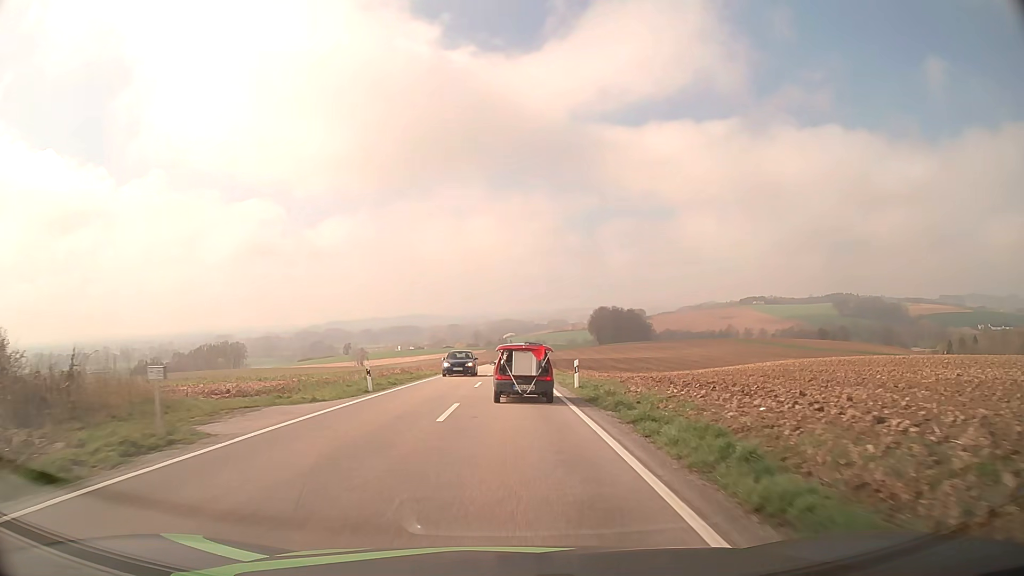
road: tertiary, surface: asphalt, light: Day
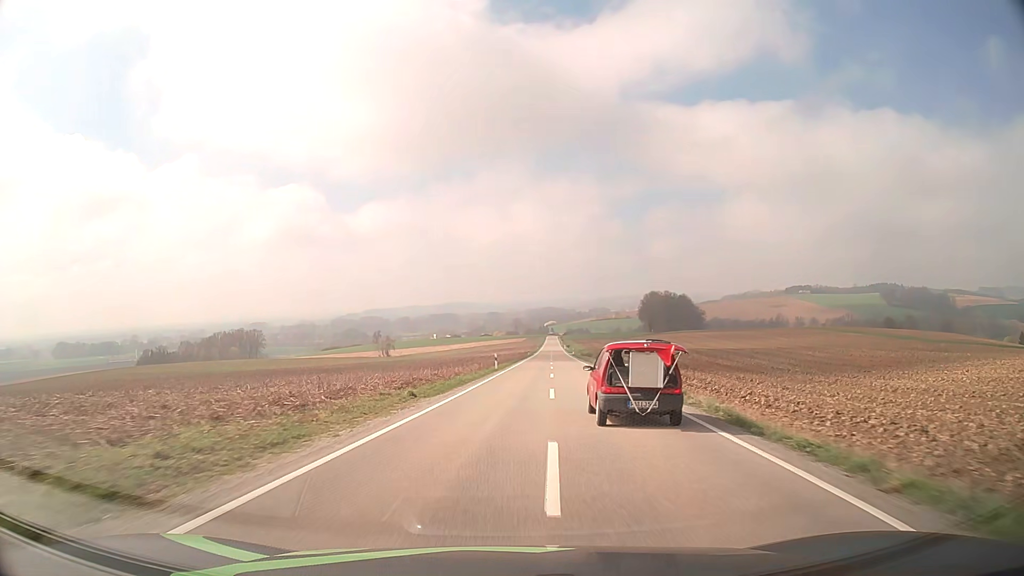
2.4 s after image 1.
(-1.0, +44.4) m; -3°
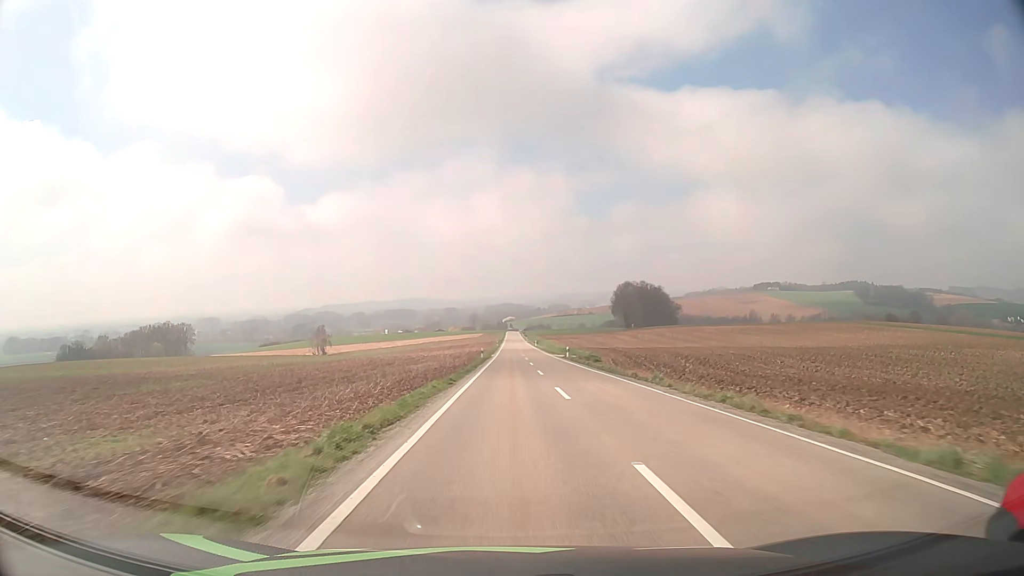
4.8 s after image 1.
(+1.9, +52.5) m; +4°
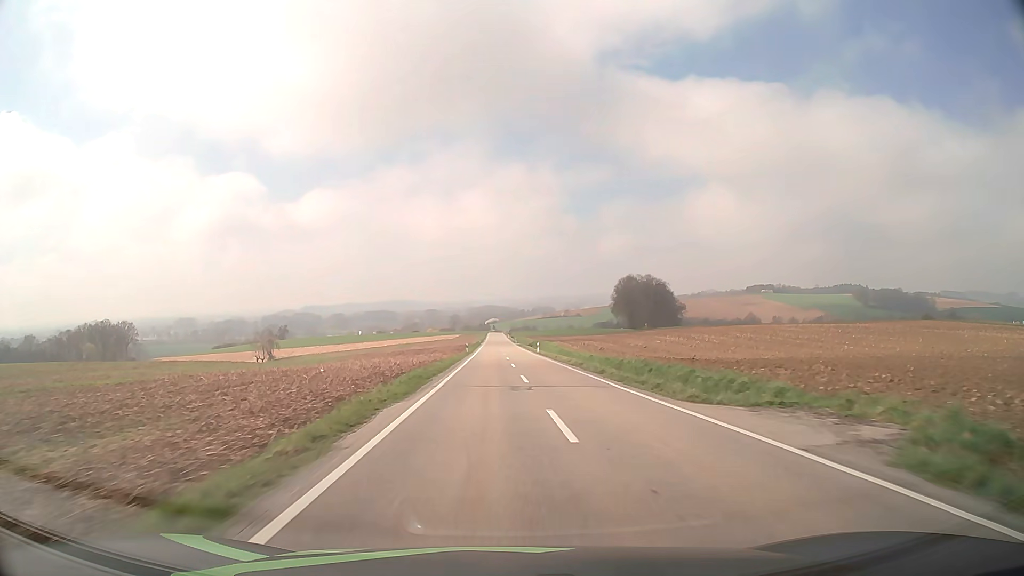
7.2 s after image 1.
(+0.4, +56.5) m; +1°
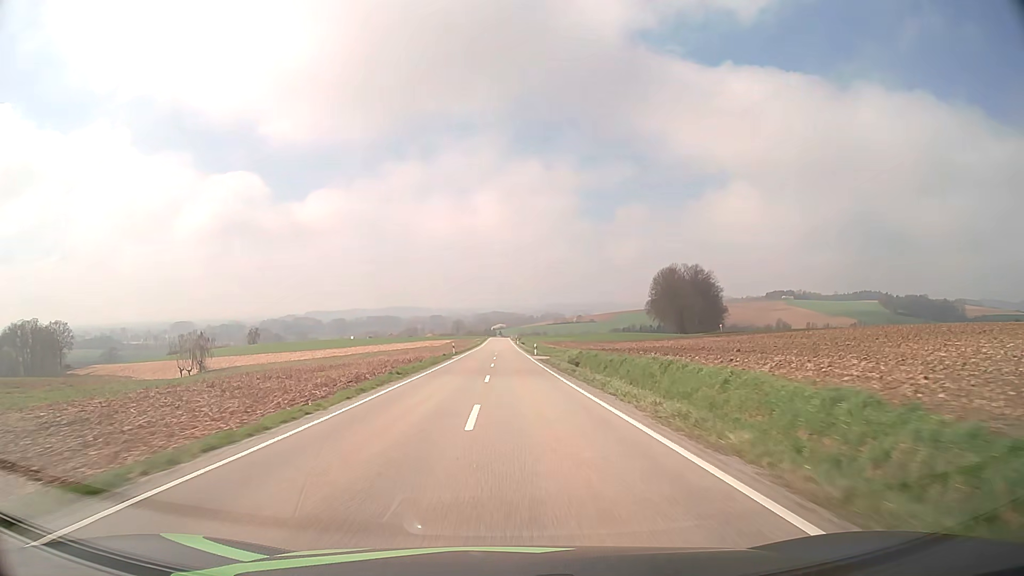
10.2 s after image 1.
(-0.1, +73.7) m; -1°
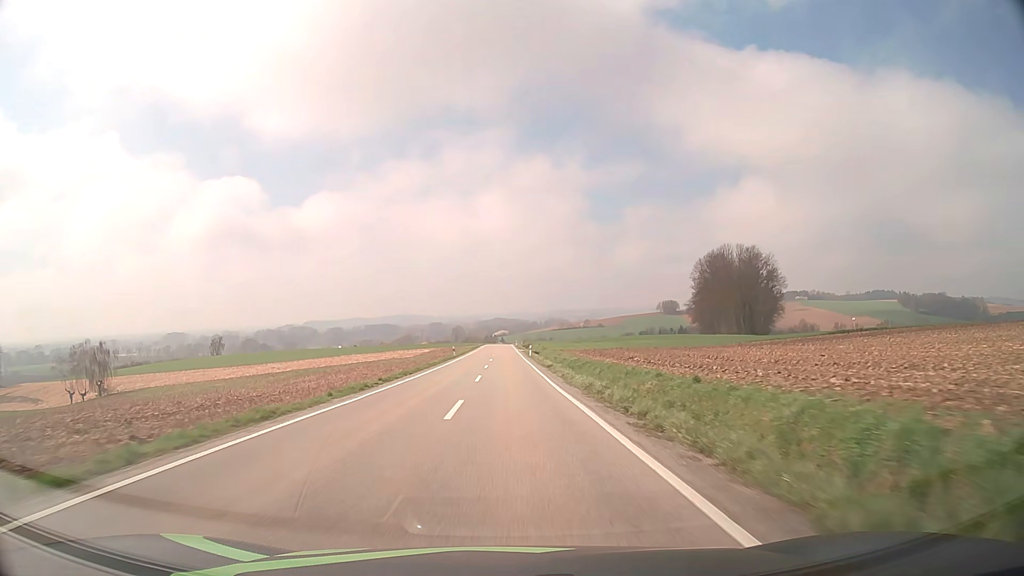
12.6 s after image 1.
(+0.1, +60.7) m; 0°
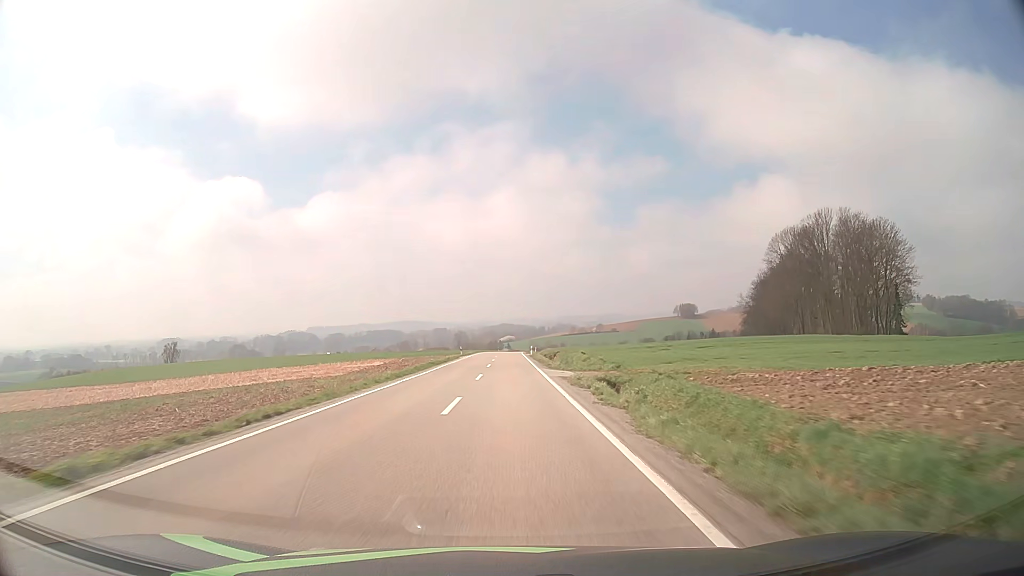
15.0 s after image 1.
(-0.1, +61.6) m; -1°
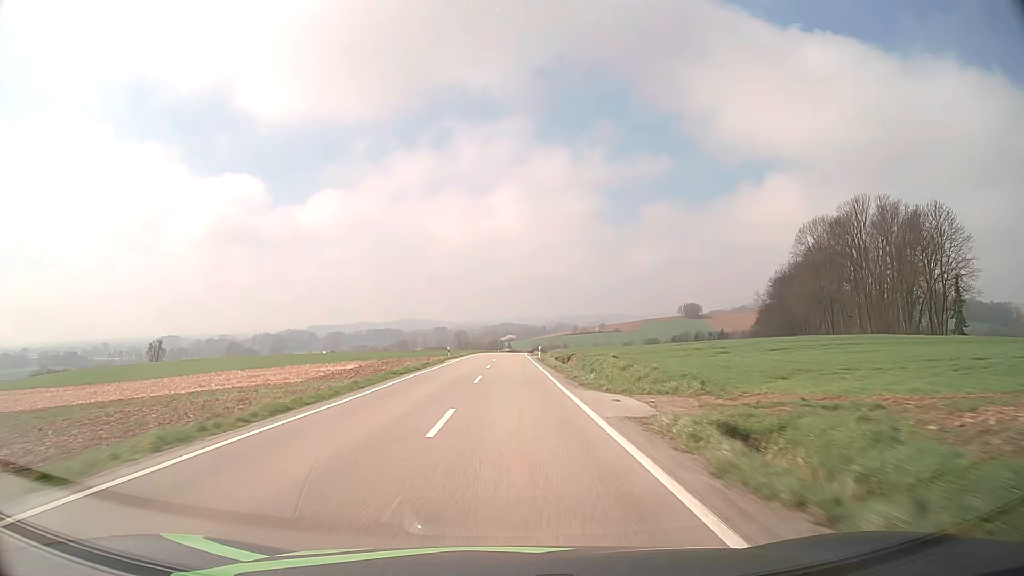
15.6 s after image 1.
(0.0, +15.5) m; 0°
(0, +10) (0, +20) (0, +30) (0, +40) (0, +50) (0, +60) (+1, +70) (+1, +80) (+1, +90) (+2, +100) m
